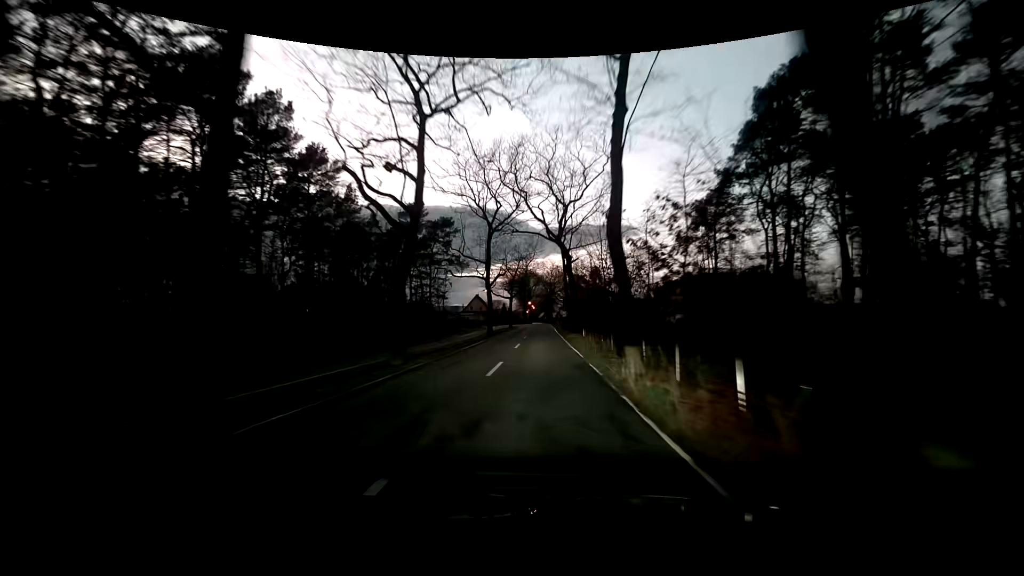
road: tertiary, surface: asphalt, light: Dusk
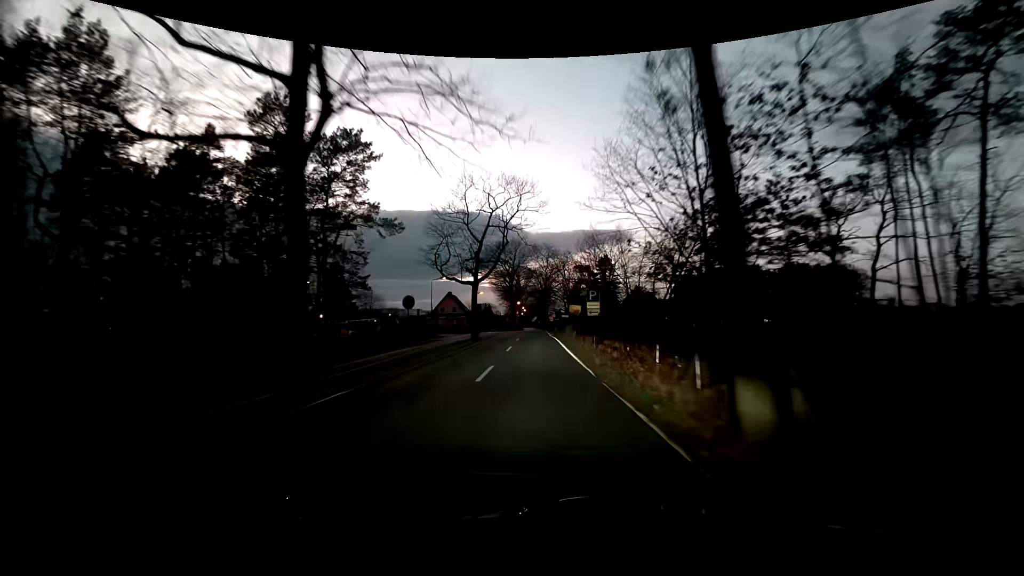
(+0.3, +36.7) m; +2°
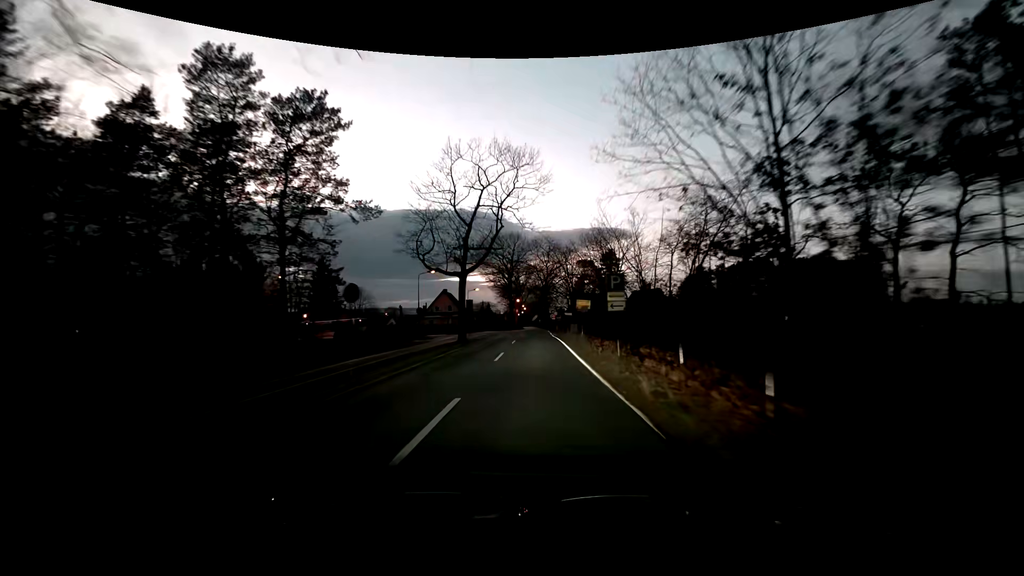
(-0.1, +6.7) m; -1°
(0, +10) (0, +20) (0, +30) (0, +40) (0, +50) (0, +60) (0, +70) (0, +80) (0, +90) (0, +100) m
